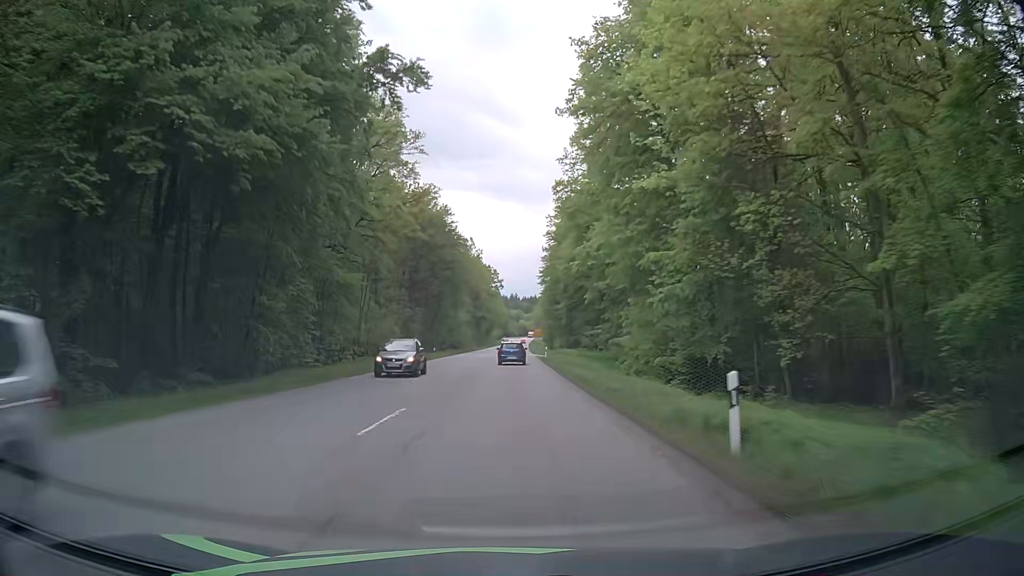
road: secondary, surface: asphalt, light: Day
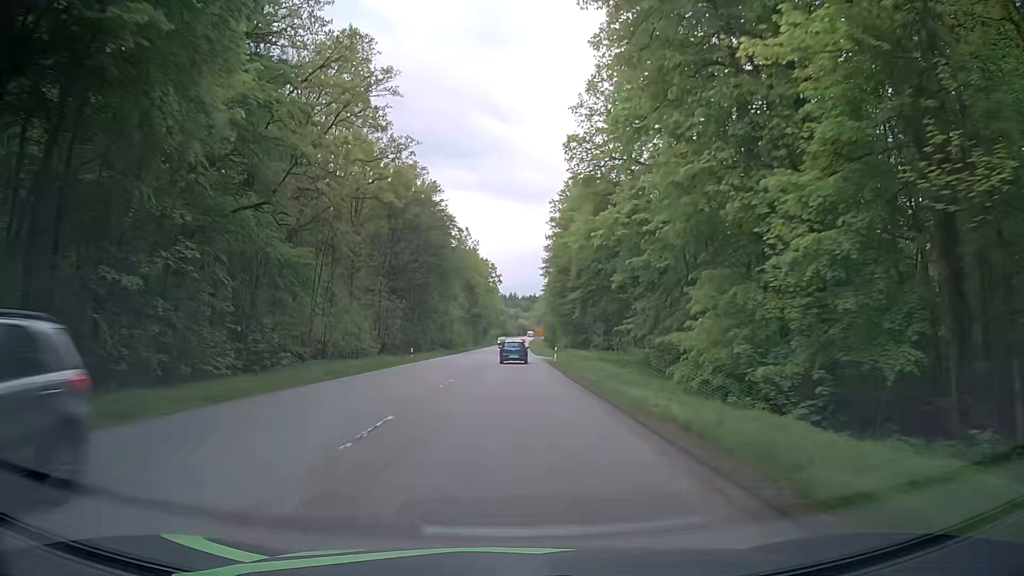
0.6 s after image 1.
(0.0, +14.0) m; 0°
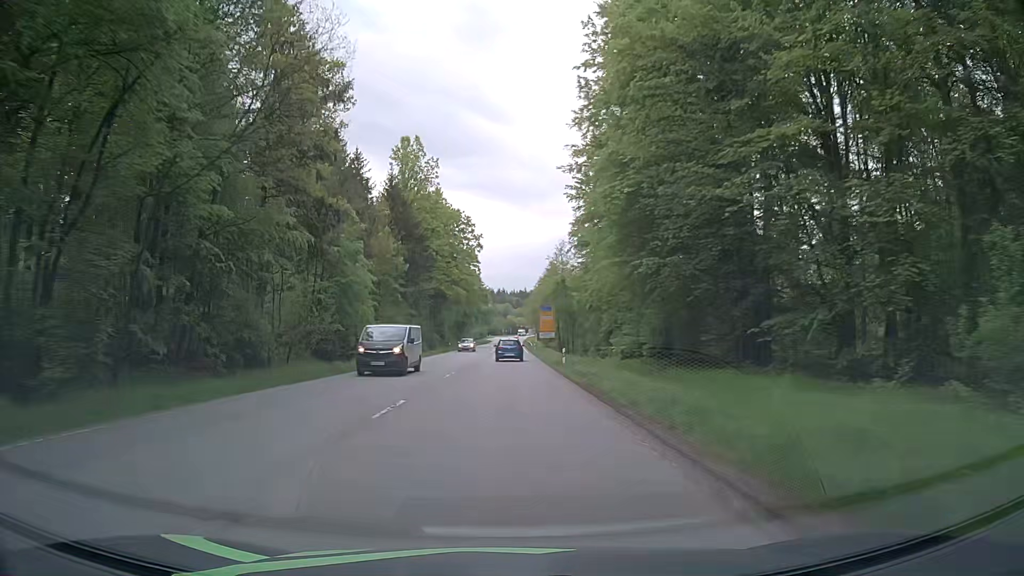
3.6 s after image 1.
(+0.5, +69.1) m; +1°
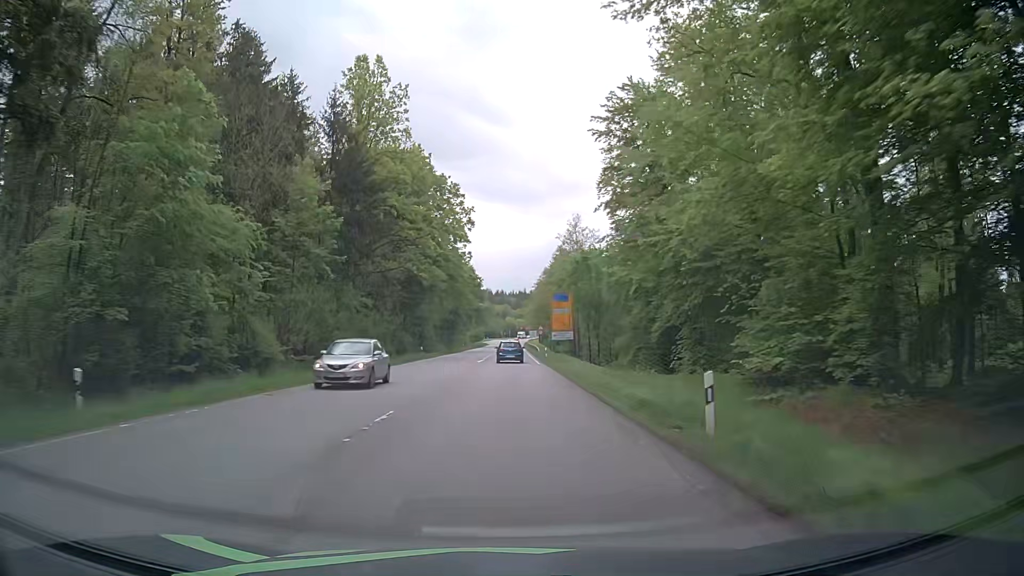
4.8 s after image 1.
(0.0, +26.1) m; 0°
